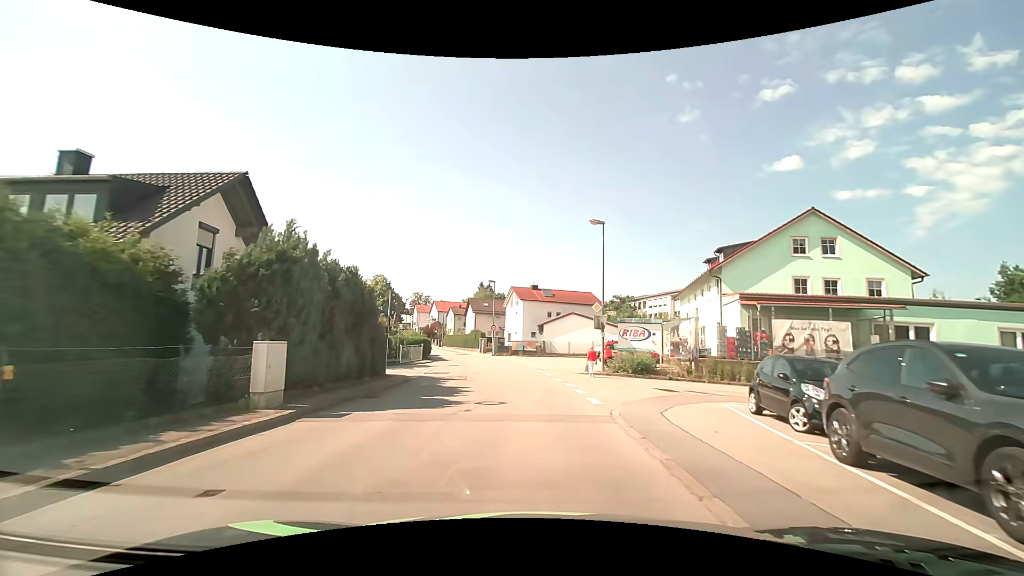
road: unclassified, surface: asphalt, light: Day
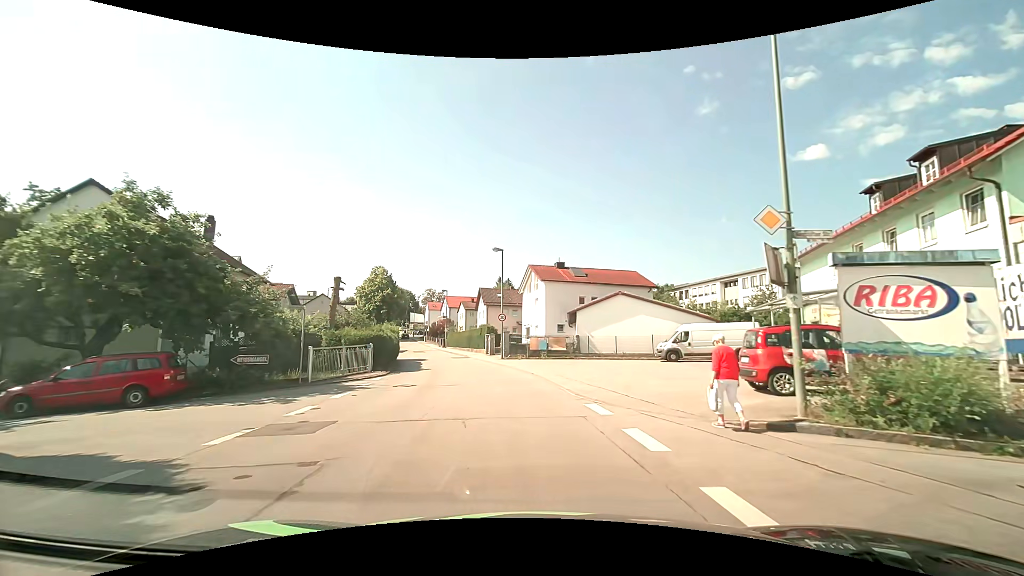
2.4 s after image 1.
(-0.4, +17.8) m; -3°
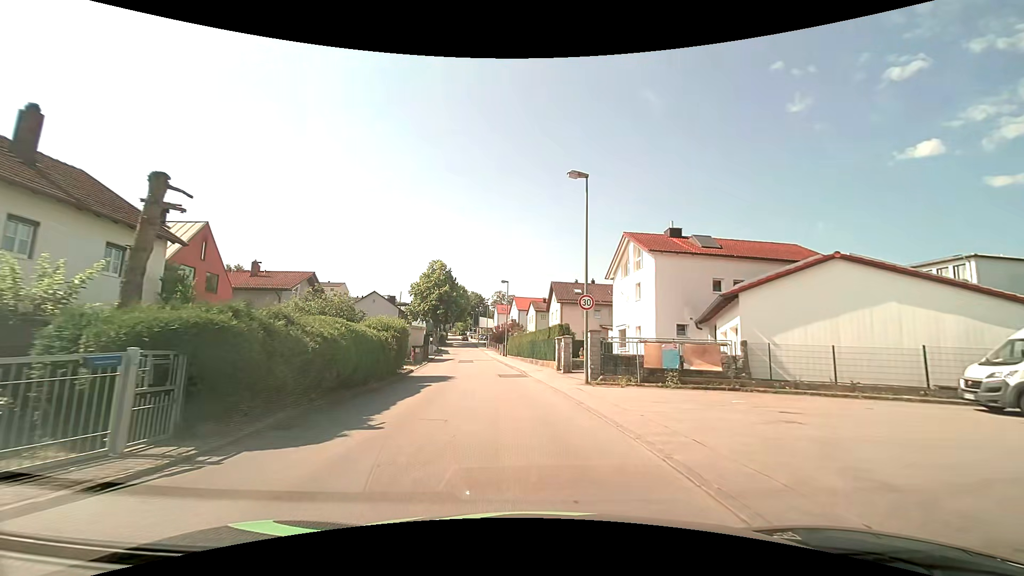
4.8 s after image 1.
(-1.1, +17.7) m; -8°
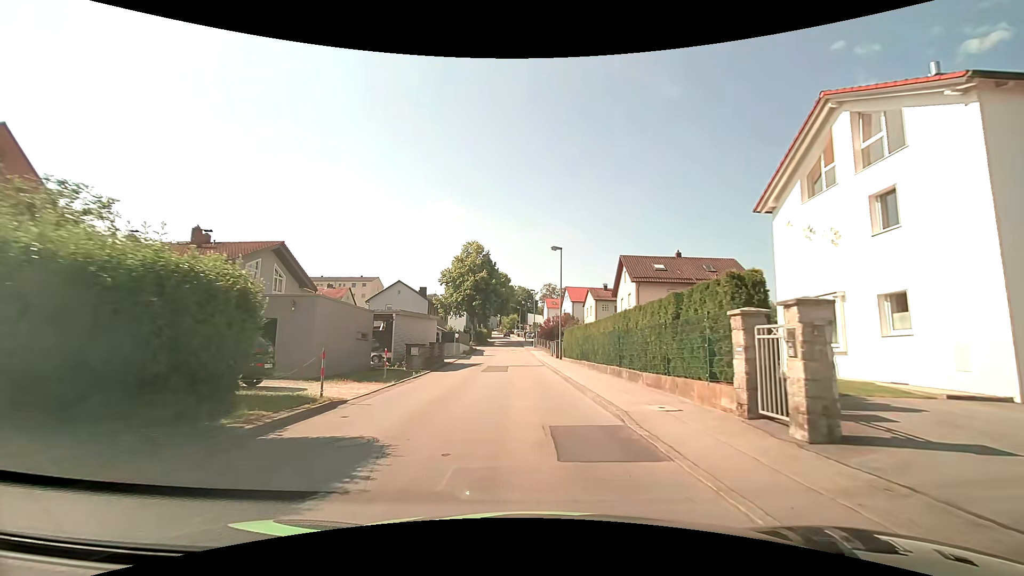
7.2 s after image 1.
(-1.1, +17.7) m; -6°
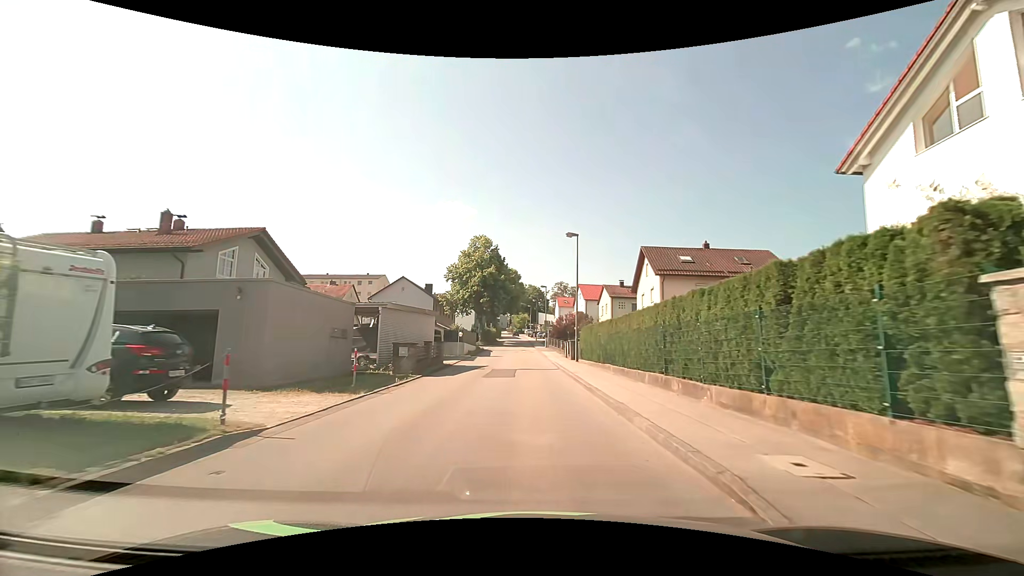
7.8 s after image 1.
(0.0, +4.5) m; -1°
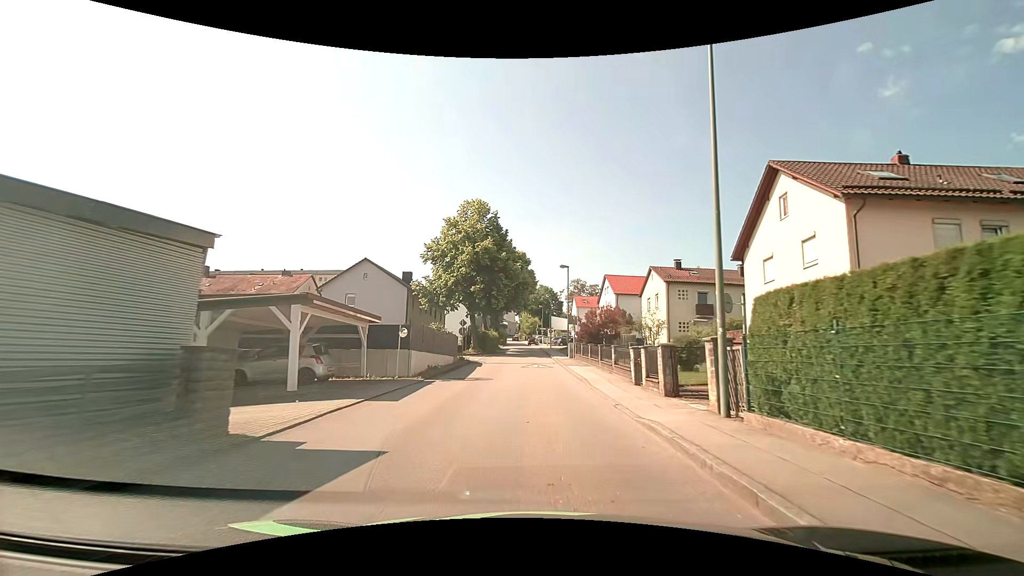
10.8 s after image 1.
(-0.4, +22.2) m; -1°
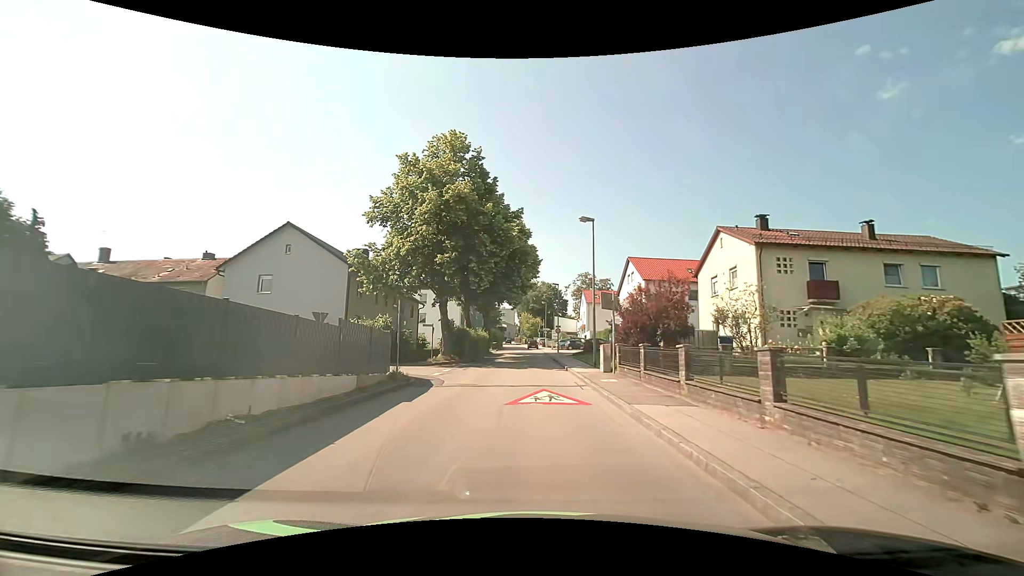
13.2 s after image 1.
(-0.2, +17.7) m; -1°
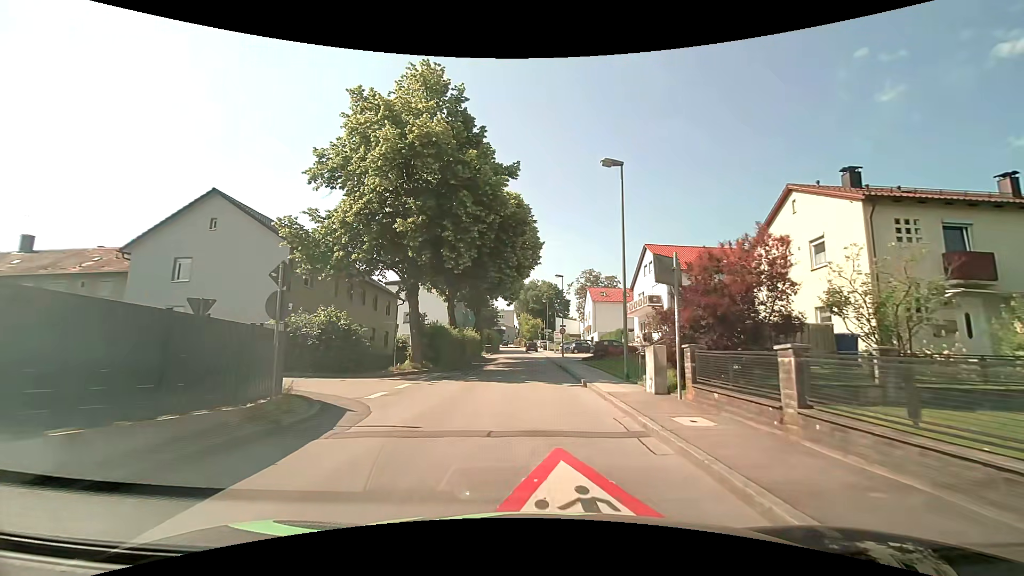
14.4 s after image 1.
(0.0, +8.8) m; 0°
